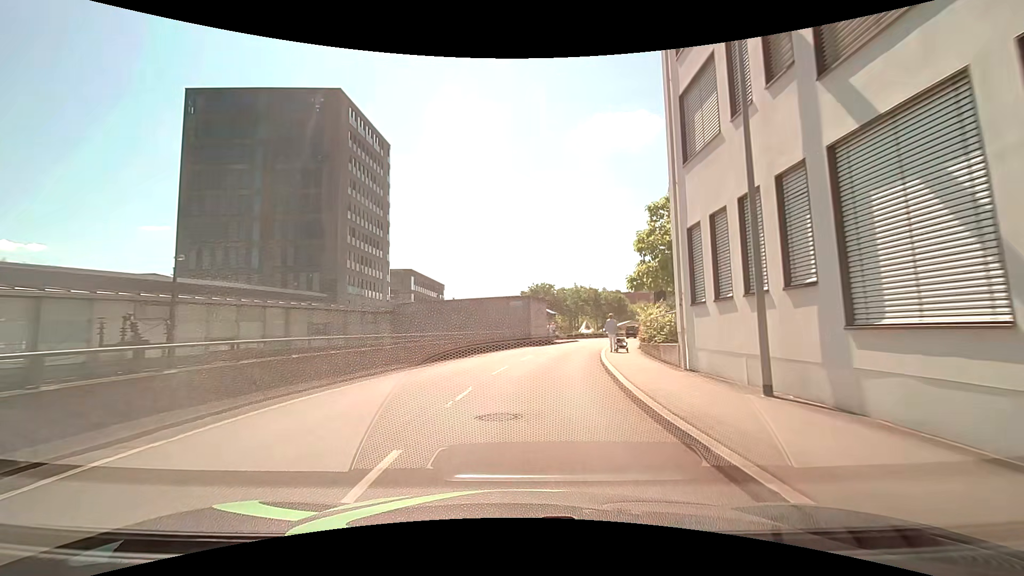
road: residential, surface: asphalt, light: Day
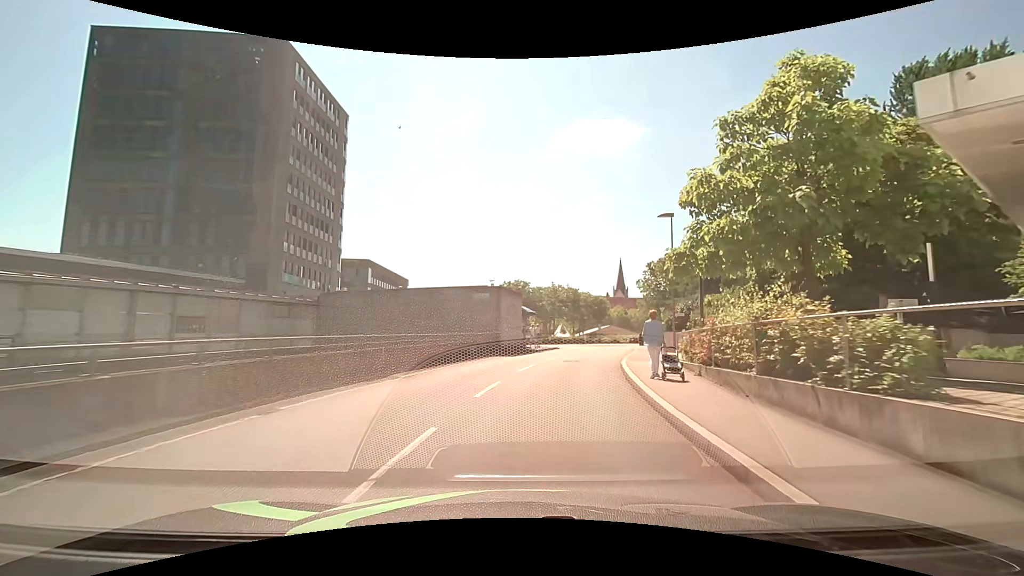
(+0.3, +10.6) m; +2°
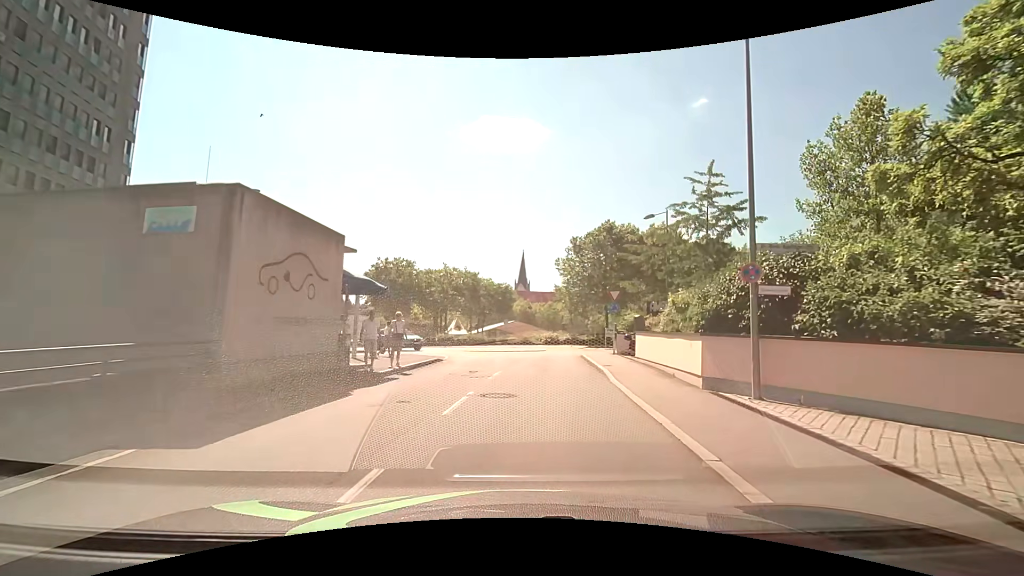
(+2.5, +19.6) m; +14°
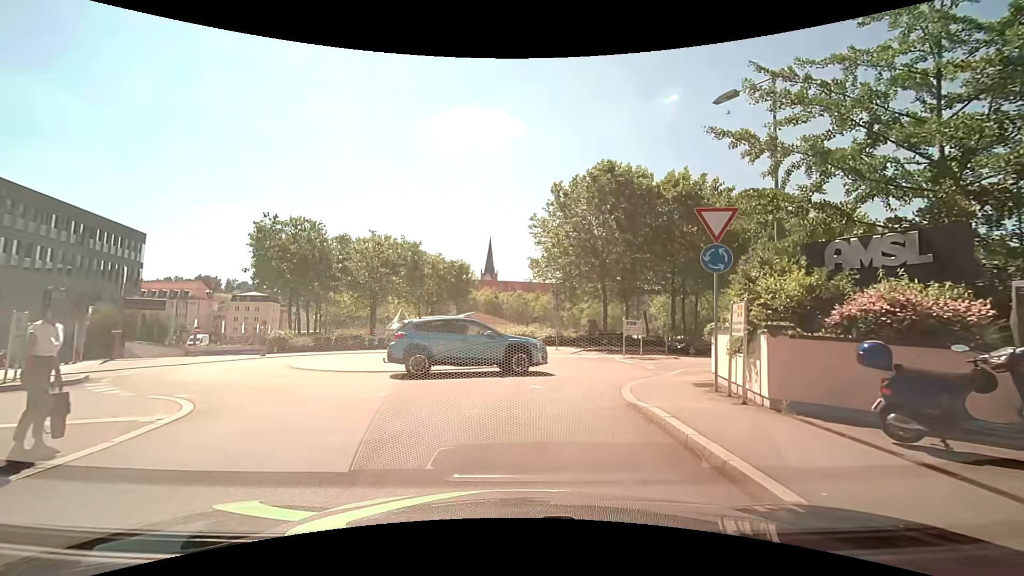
(+0.8, +18.7) m; +4°
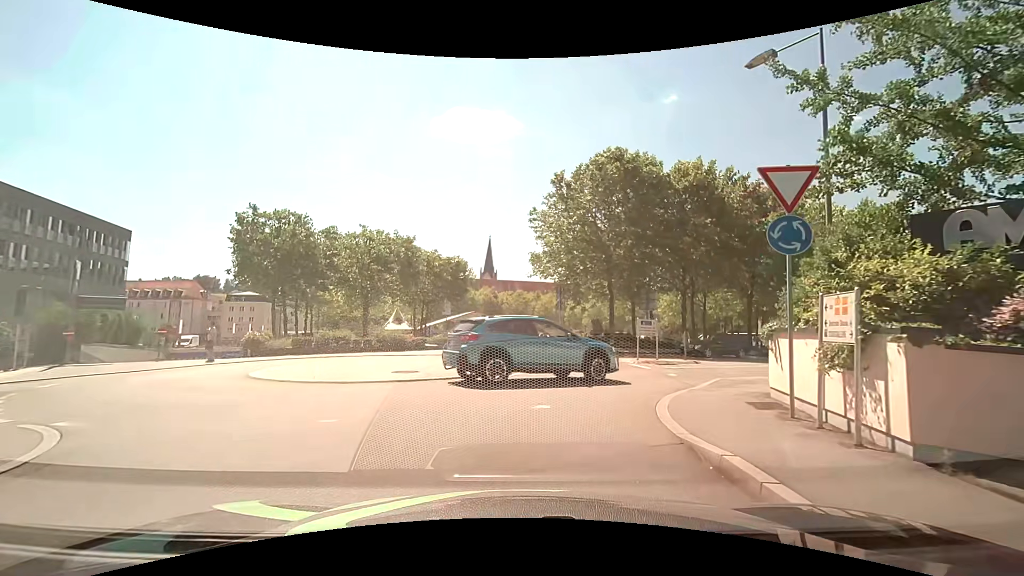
(0.0, +2.6) m; 0°
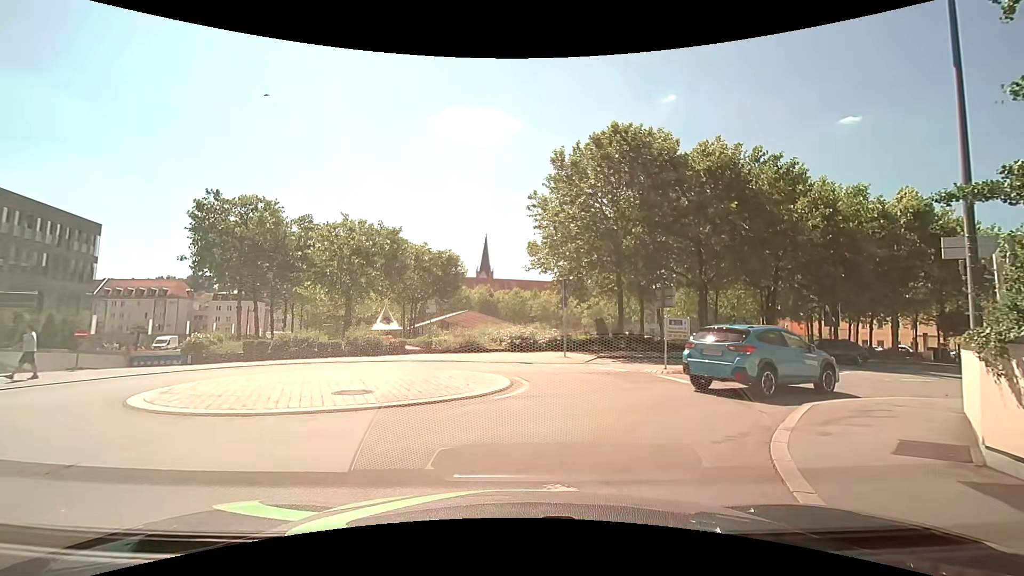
(-0.1, +3.8) m; -2°
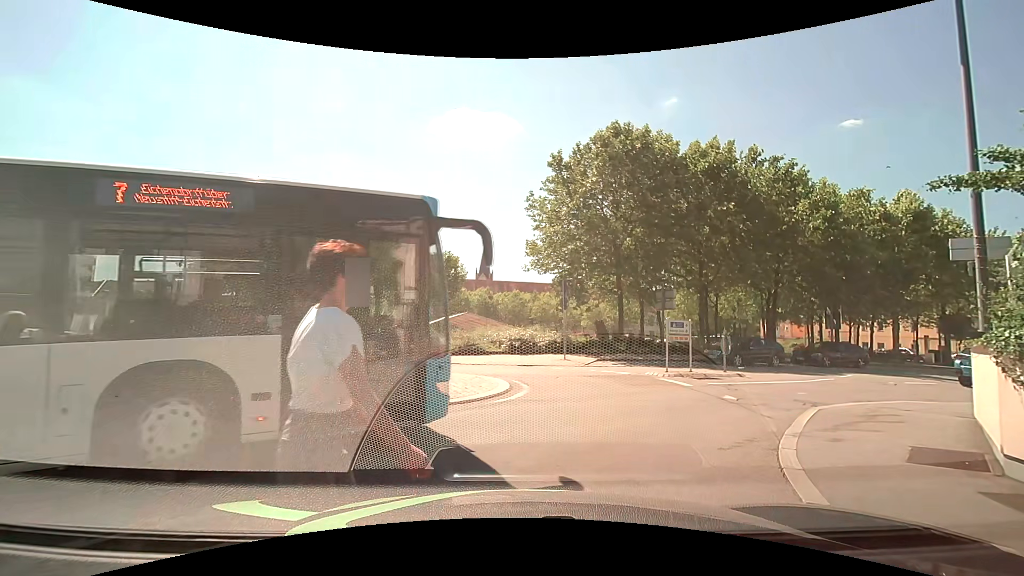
(0.0, +0.3) m; 0°
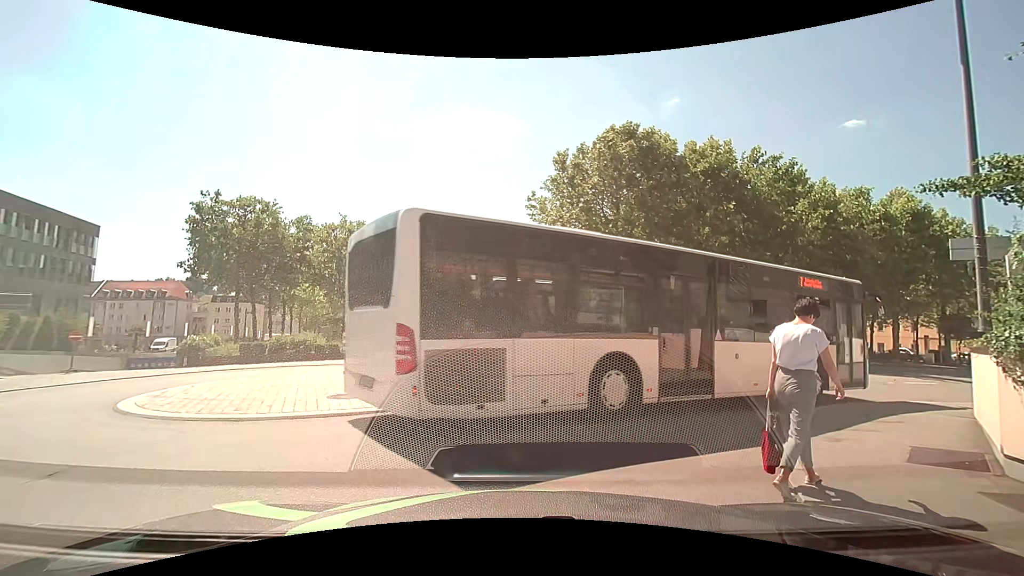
(0.0, 0.0) m; 0°
